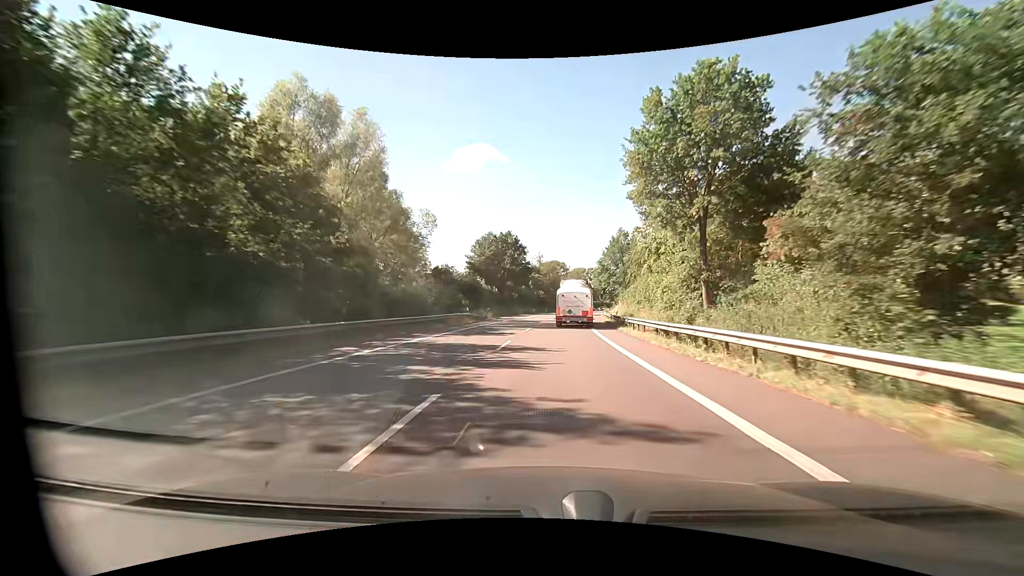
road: primary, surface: asphalt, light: Day
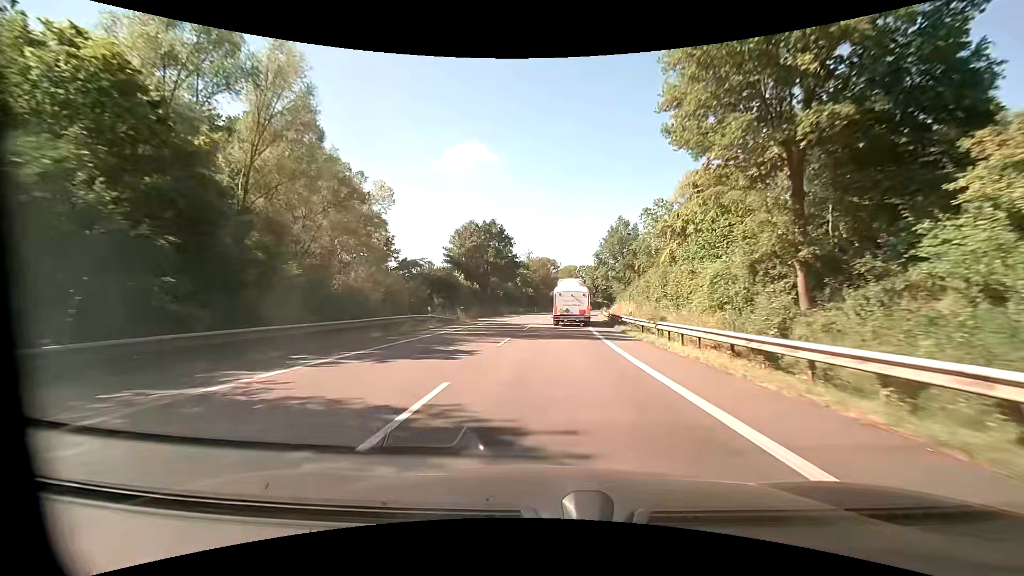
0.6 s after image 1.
(+0.1, +11.0) m; +1°
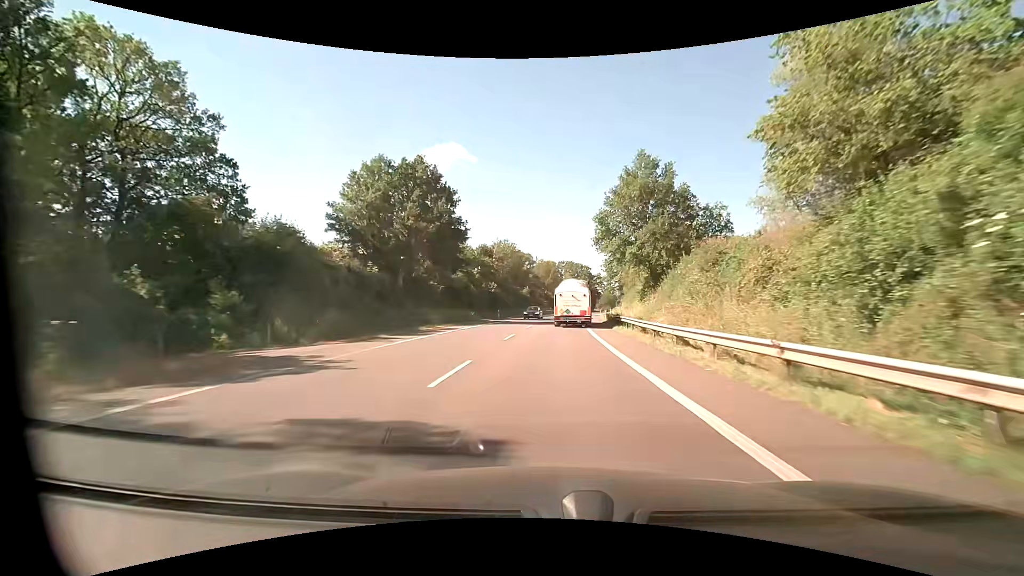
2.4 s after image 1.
(+0.8, +32.9) m; +3°
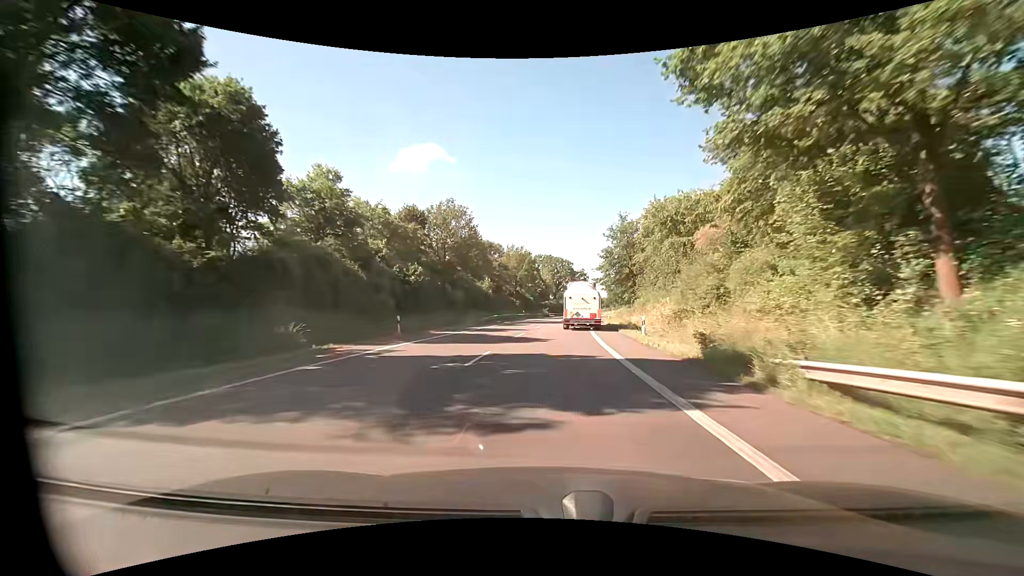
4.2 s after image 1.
(+0.7, +32.9) m; +3°
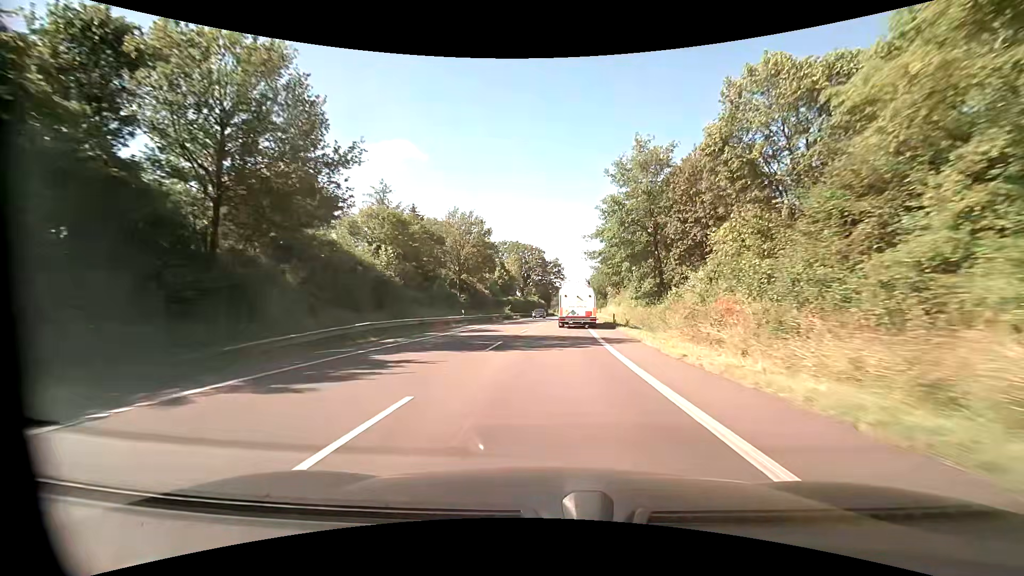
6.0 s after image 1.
(+1.1, +33.0) m; +4°
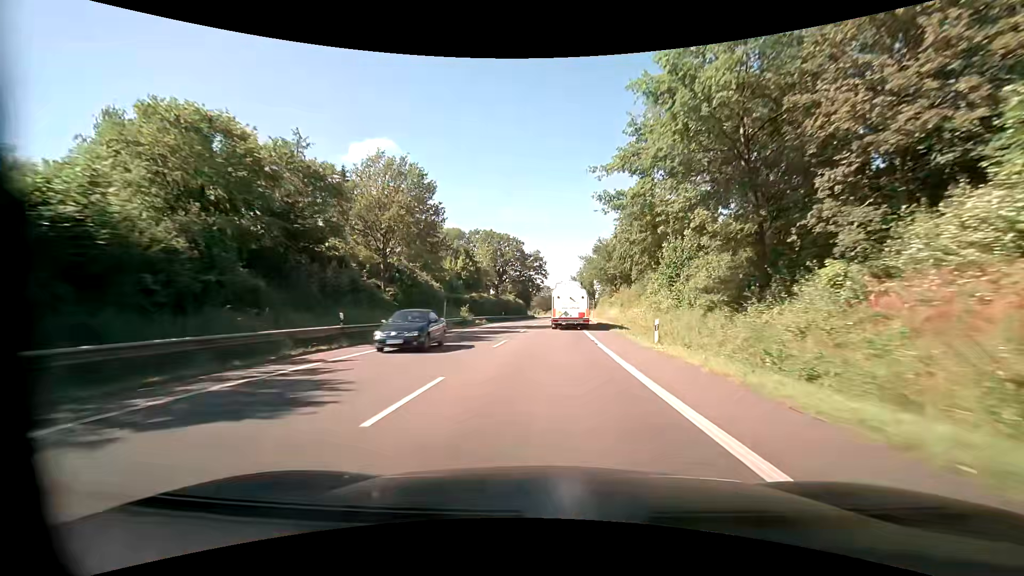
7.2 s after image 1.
(+0.4, +22.0) m; +2°
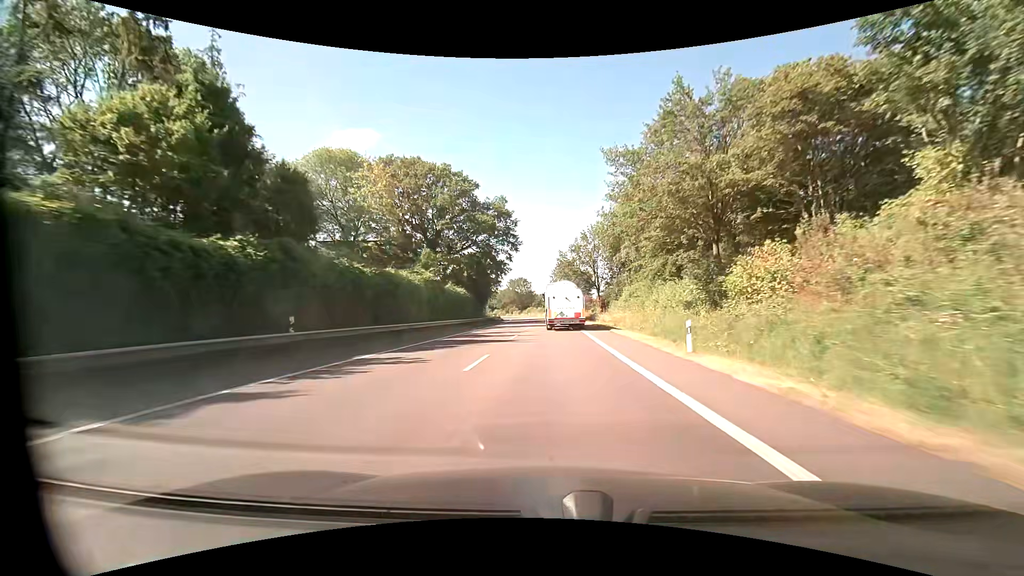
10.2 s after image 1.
(+1.4, +55.0) m; +2°
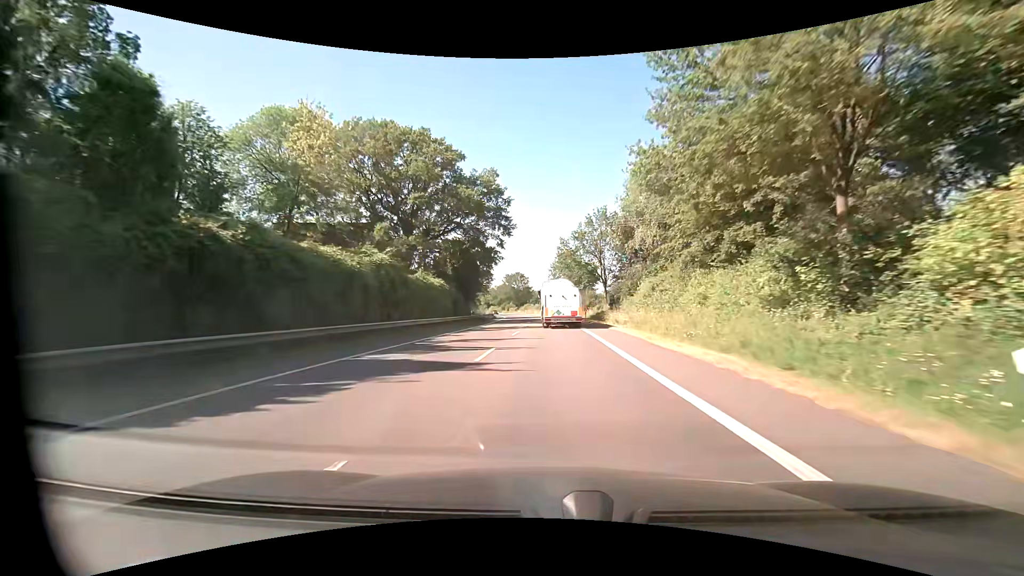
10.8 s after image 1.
(+0.1, +11.0) m; 0°
(0, +10) (0, +20) (0, +30) (0, +40) (0, +50) (0, +60) (-1, +70) (-1, +80) (-2, +90) (-2, +100) m
